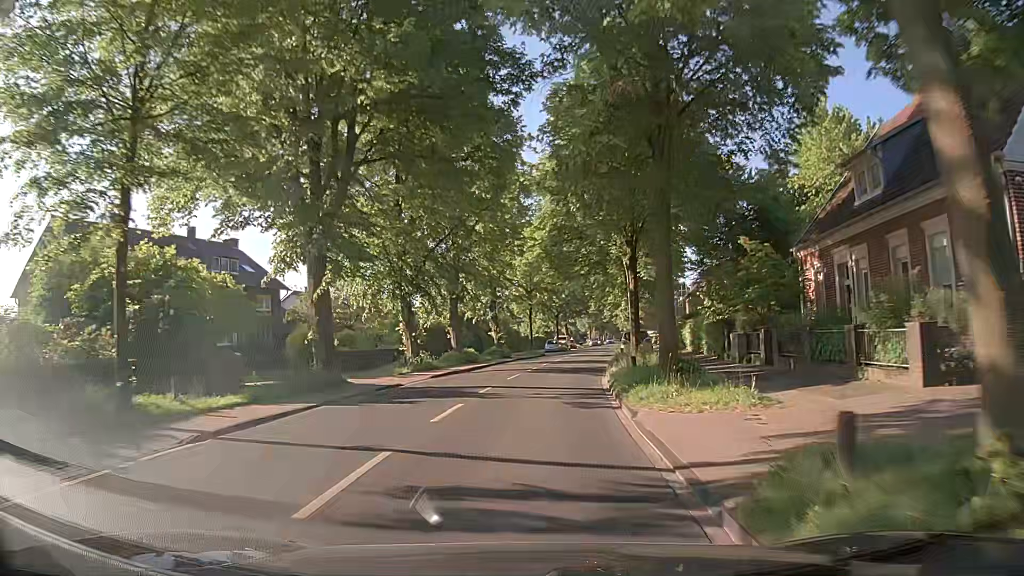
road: secondary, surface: asphalt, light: Day
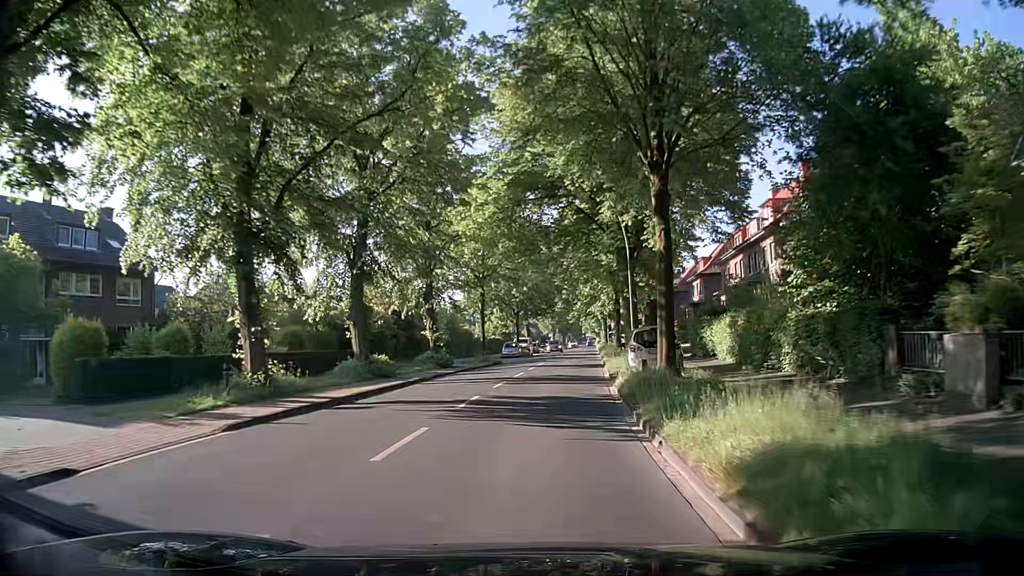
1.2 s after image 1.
(+0.4, +15.5) m; +3°
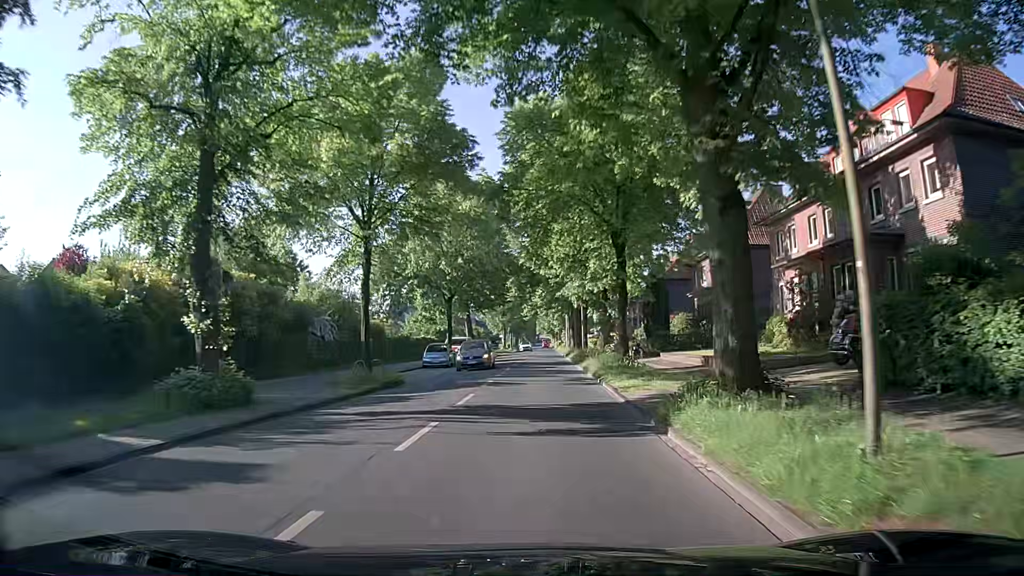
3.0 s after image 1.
(+1.0, +23.3) m; +5°
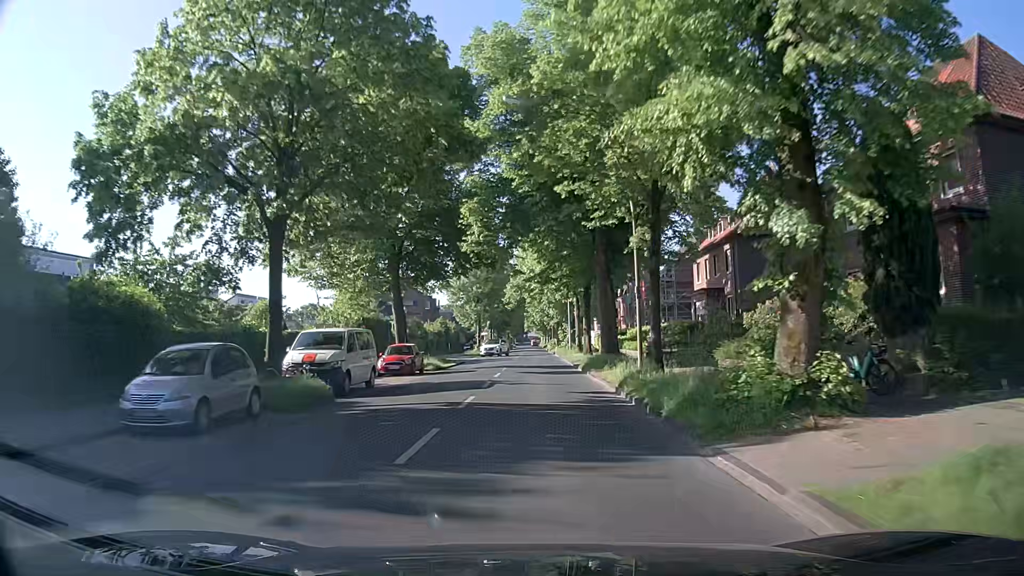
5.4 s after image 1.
(0.0, +31.1) m; +1°
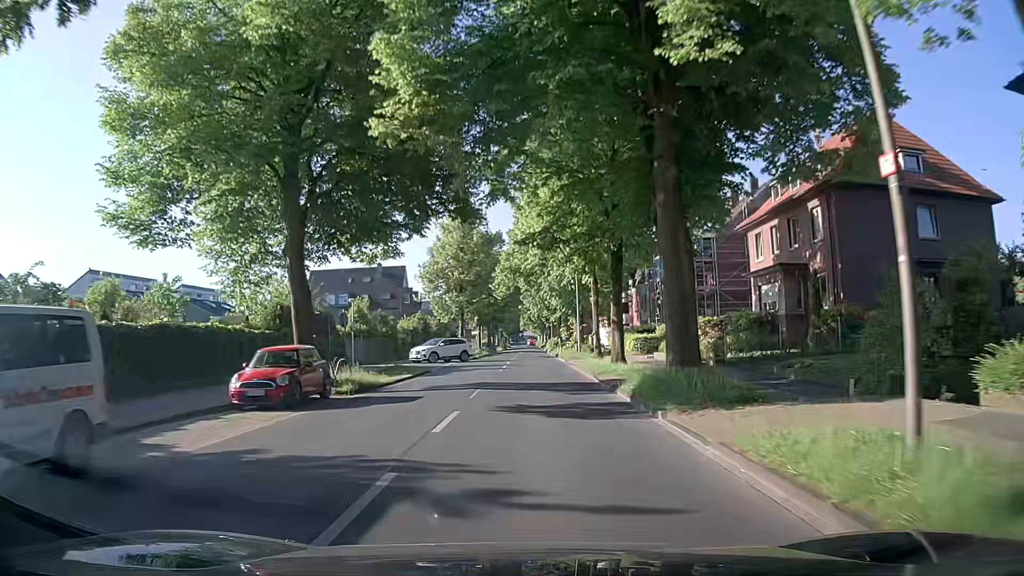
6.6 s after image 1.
(0.0, +15.6) m; +1°
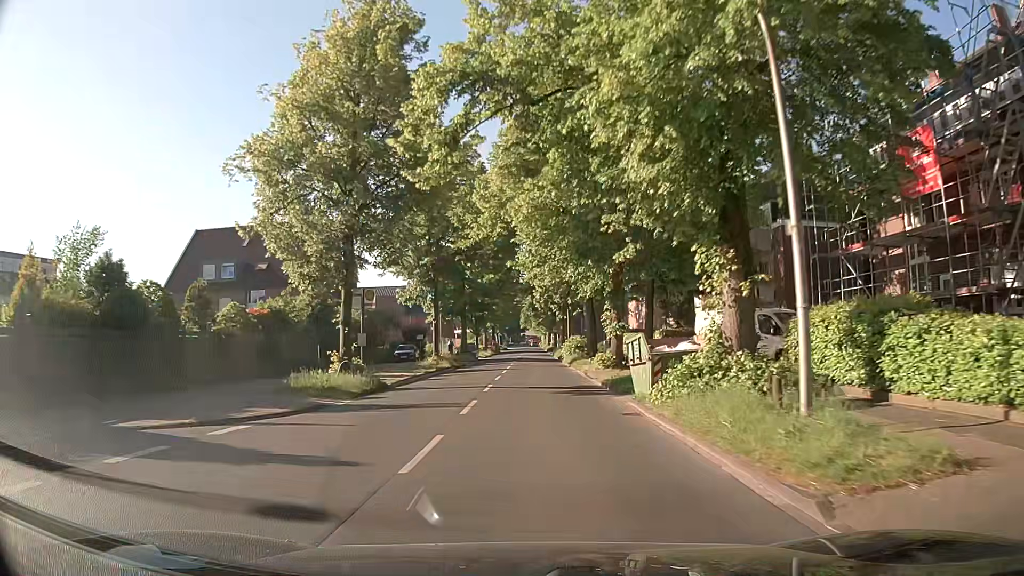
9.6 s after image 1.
(-0.4, +39.0) m; -1°
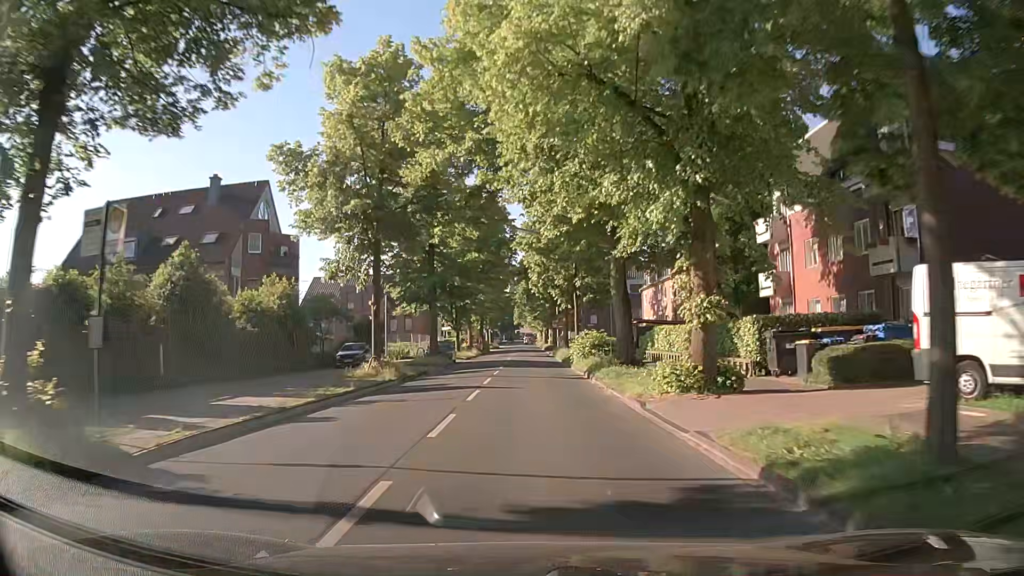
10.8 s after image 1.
(+0.2, +15.7) m; +1°
